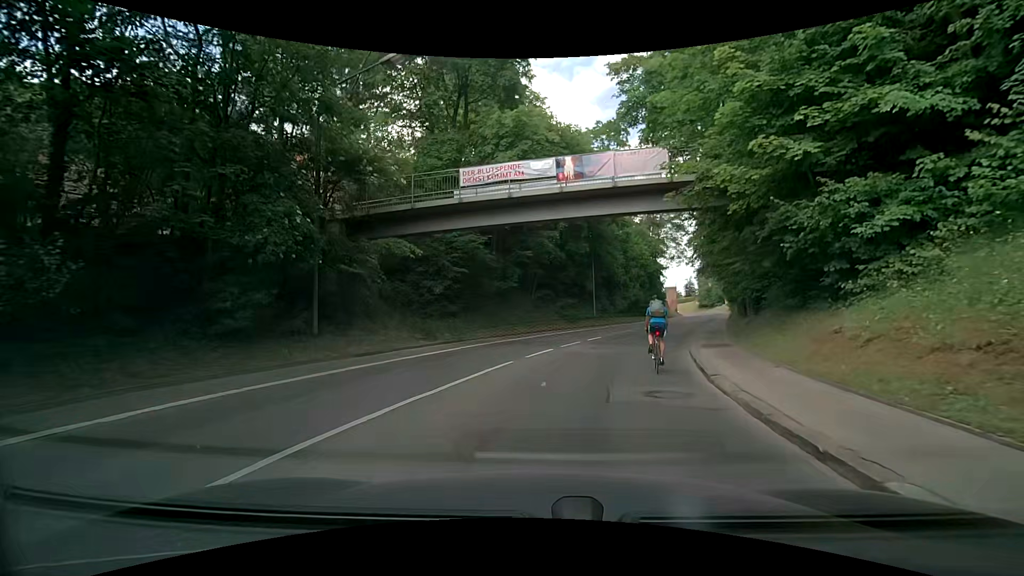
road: secondary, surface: asphalt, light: Day
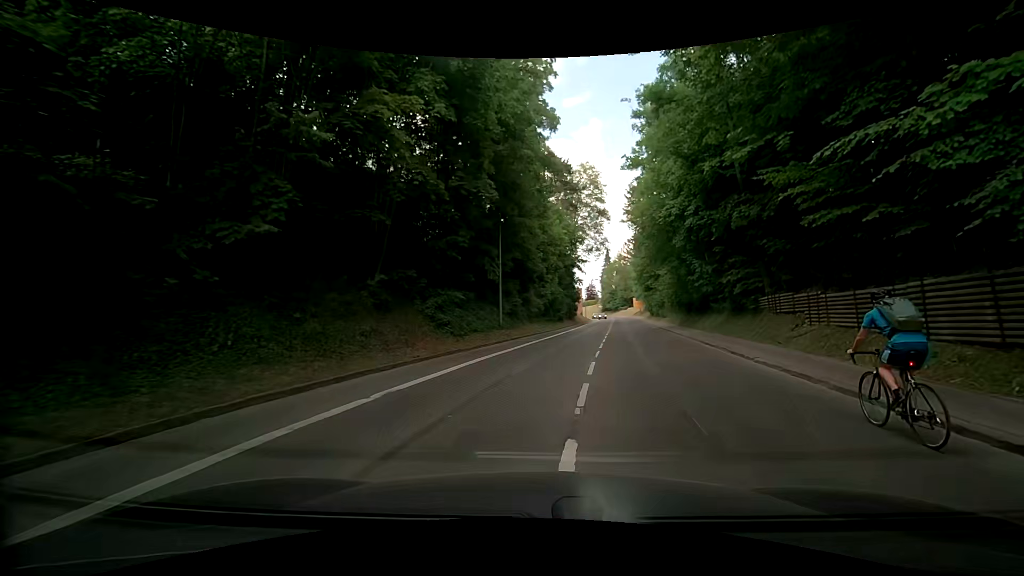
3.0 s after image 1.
(+1.5, +21.4) m; +13°
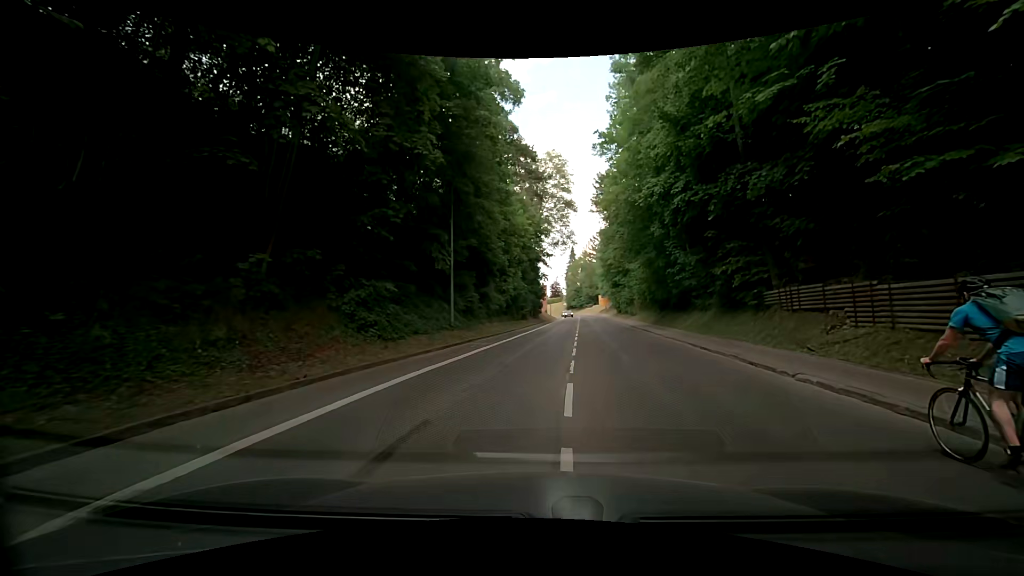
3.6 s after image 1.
(+0.2, +5.0) m; +5°
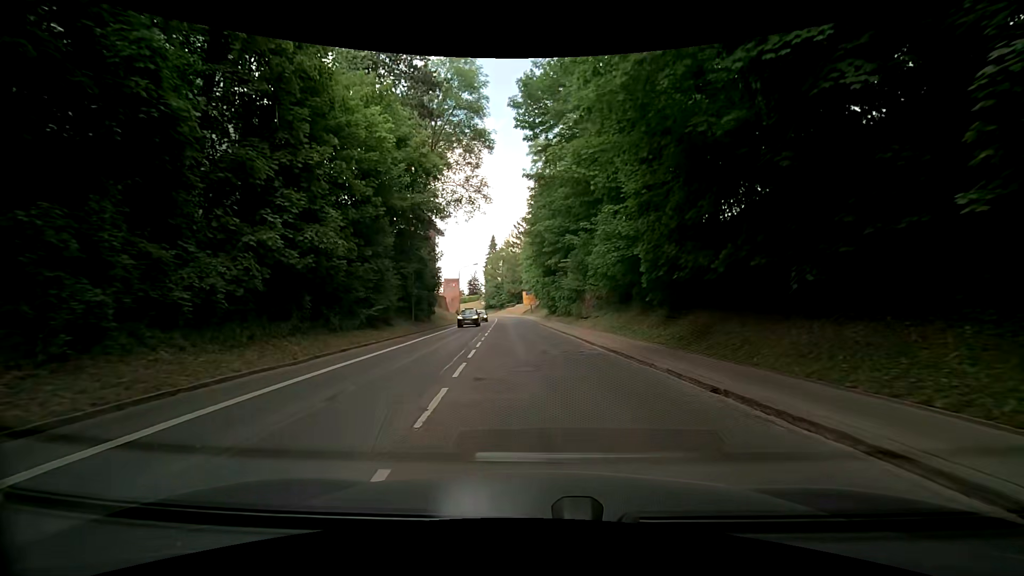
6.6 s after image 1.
(+1.7, +27.7) m; +5°
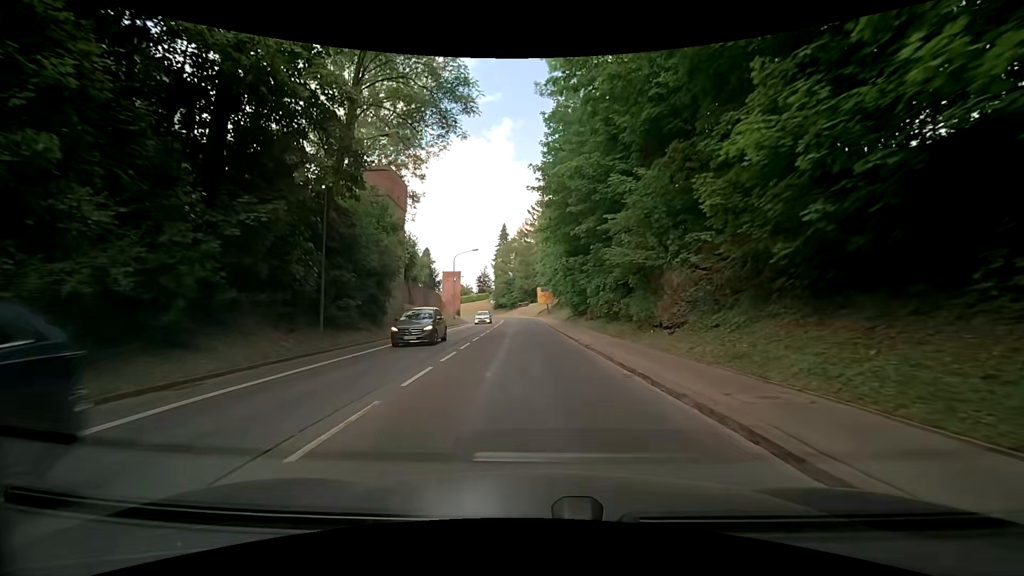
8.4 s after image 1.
(+0.4, +19.4) m; 0°
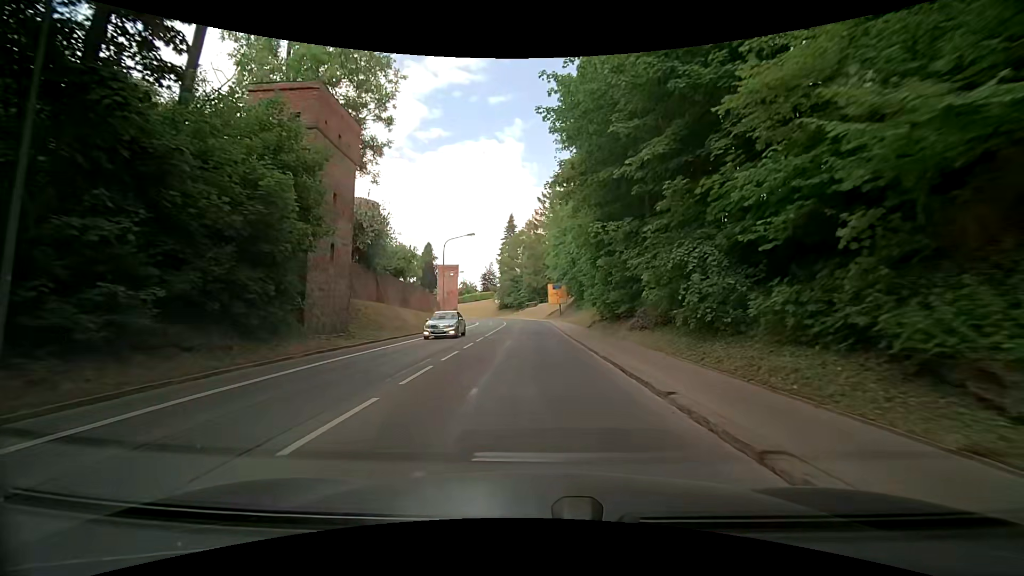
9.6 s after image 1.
(-0.2, +13.2) m; -1°
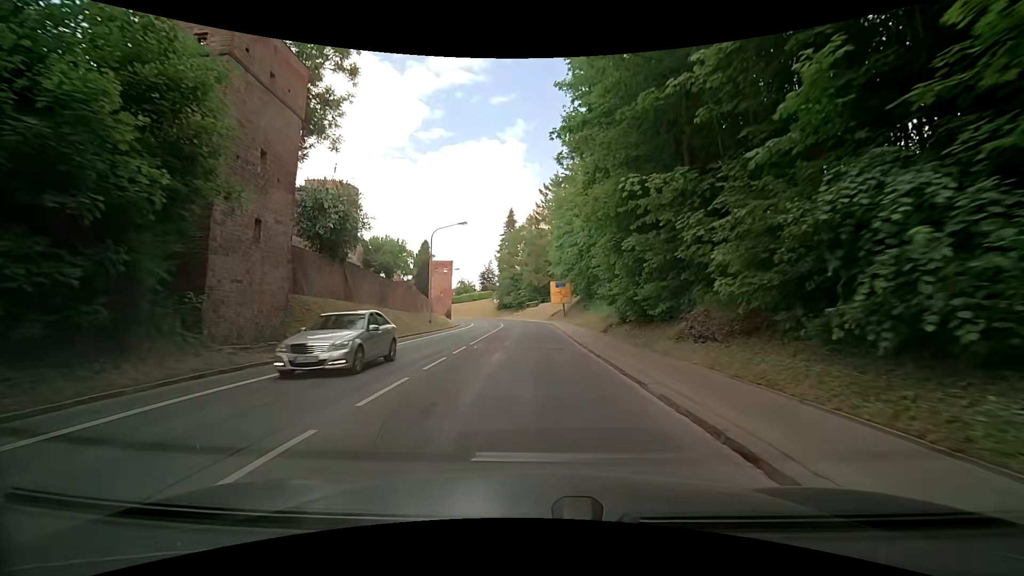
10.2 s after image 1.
(-0.1, +6.6) m; 0°
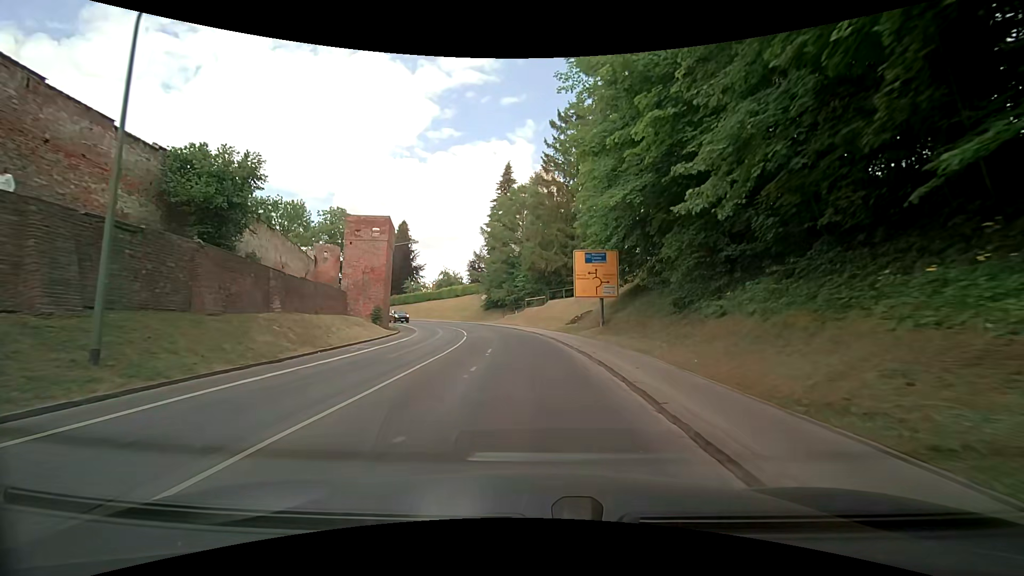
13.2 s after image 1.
(0.0, +33.2) m; 0°
(0, +10) (-1, +20) (-2, +30) (-4, +40) (-6, +49) (-10, +59) (-14, +68) (-20, +76) (-26, +84) (-32, +92) m
